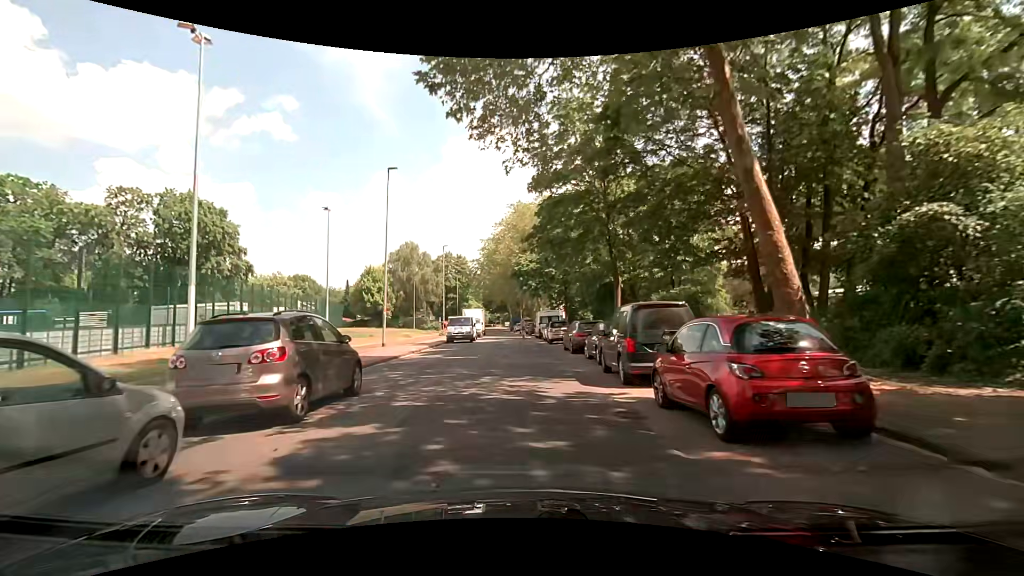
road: residential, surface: asphalt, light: Day
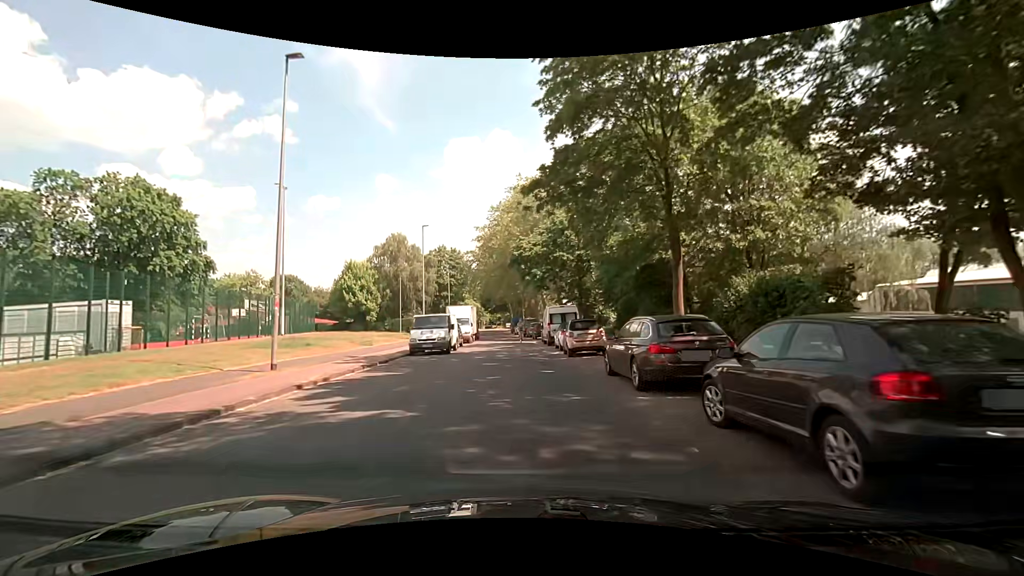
(-0.1, +12.7) m; -1°
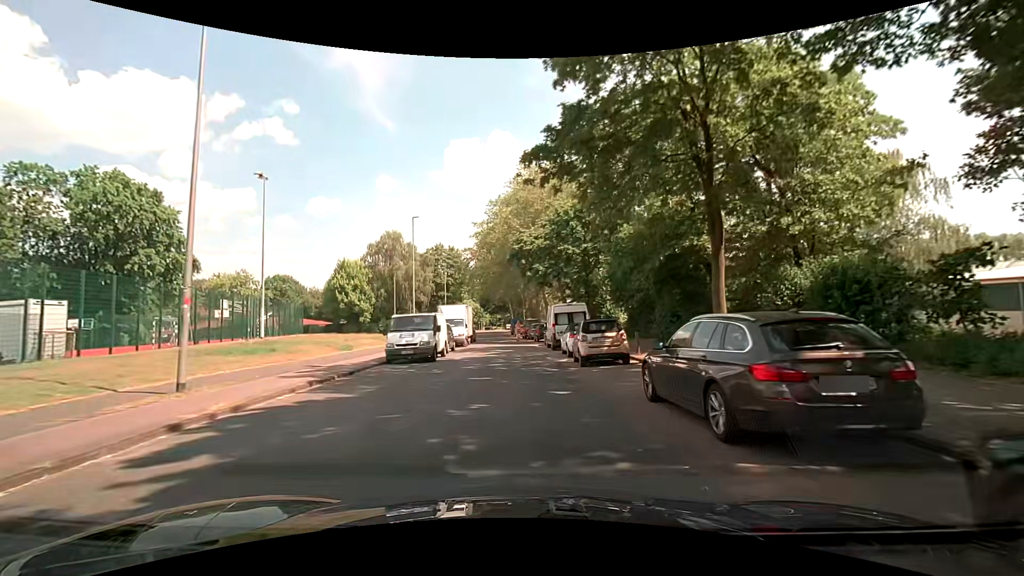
(0.0, +4.2) m; +1°
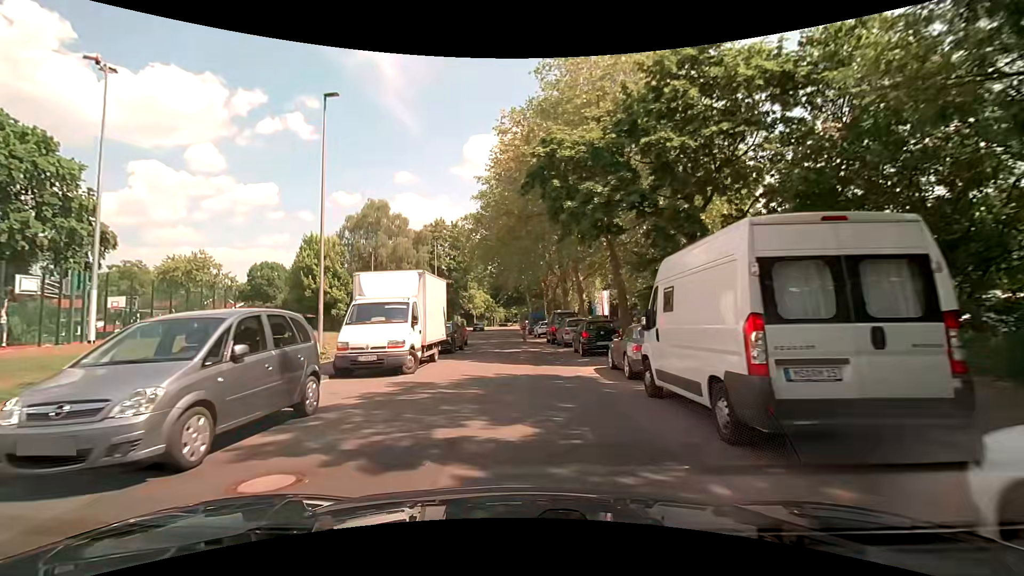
(-0.4, +21.6) m; -2°
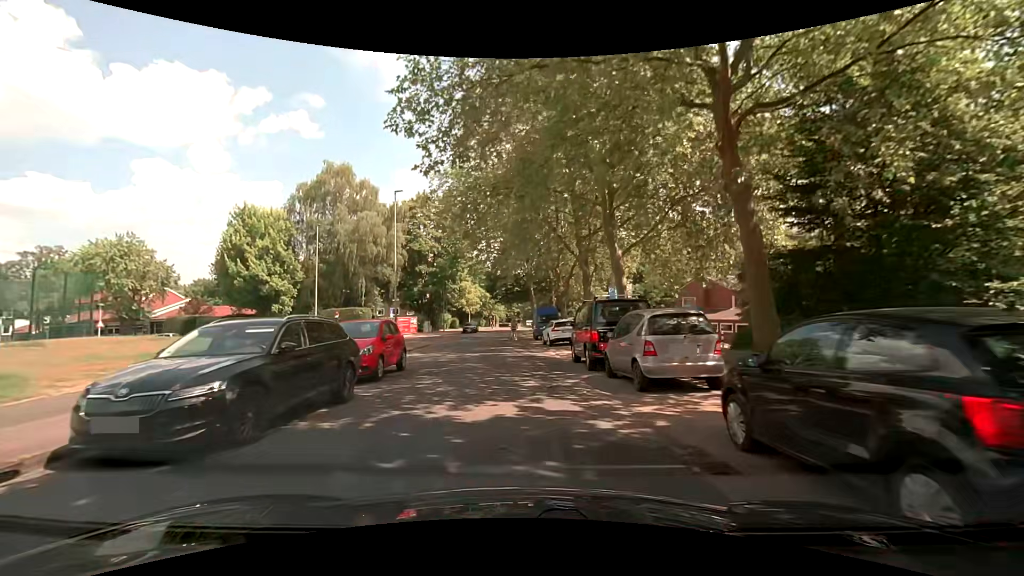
(-0.1, +17.2) m; 0°
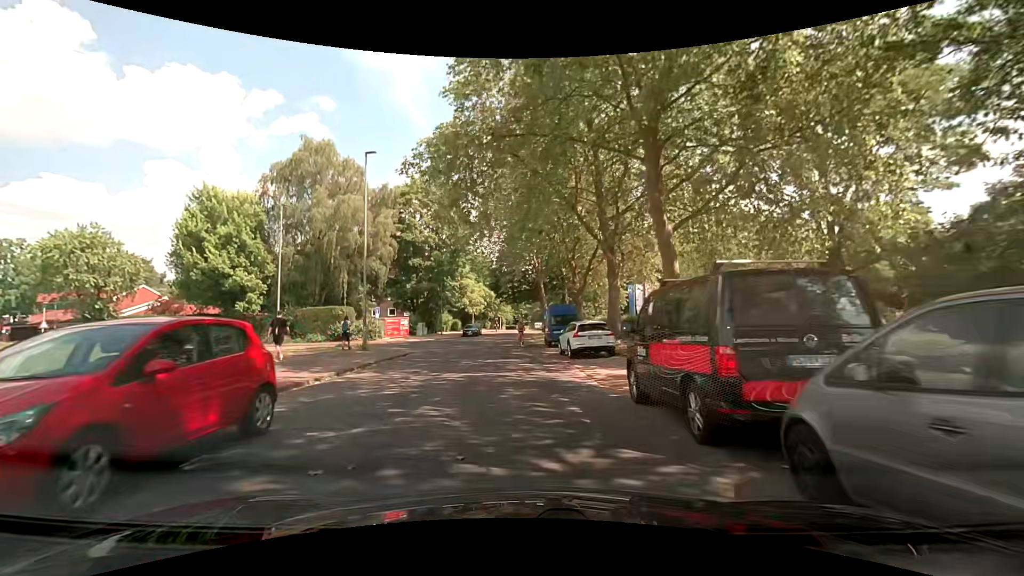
(-0.2, +8.2) m; -2°
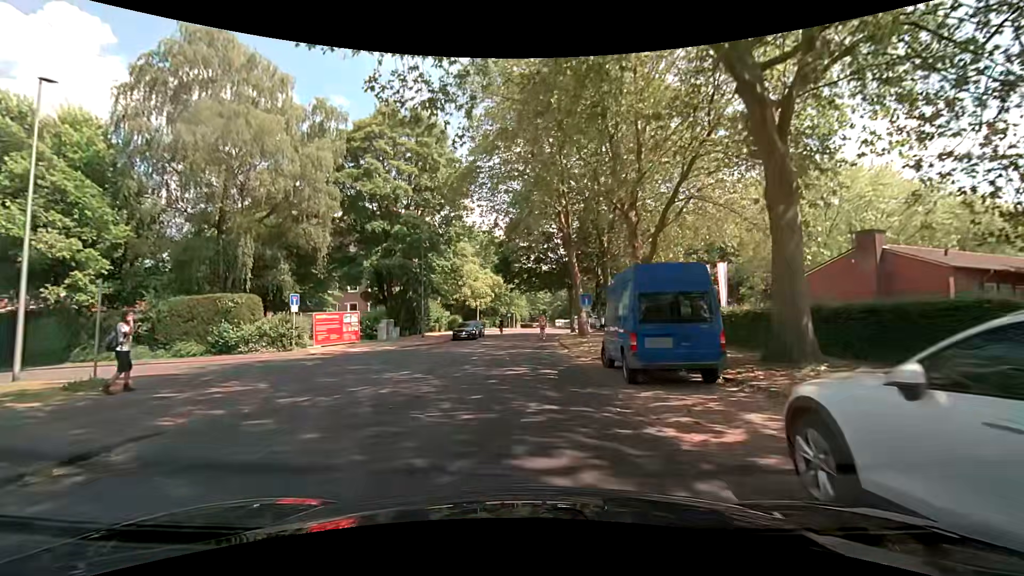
(-0.2, +19.5) m; -1°
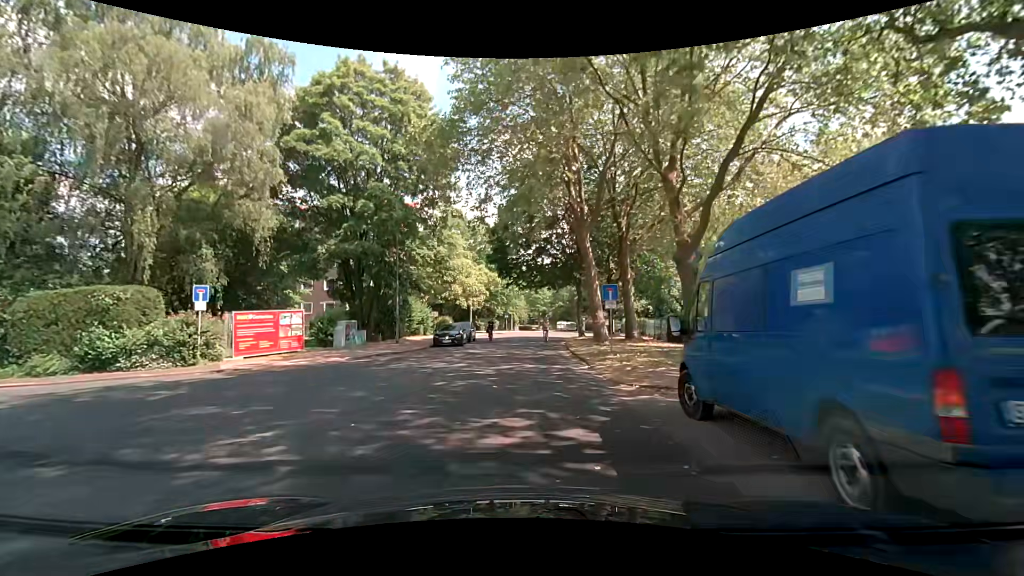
(-0.1, +7.6) m; +1°
